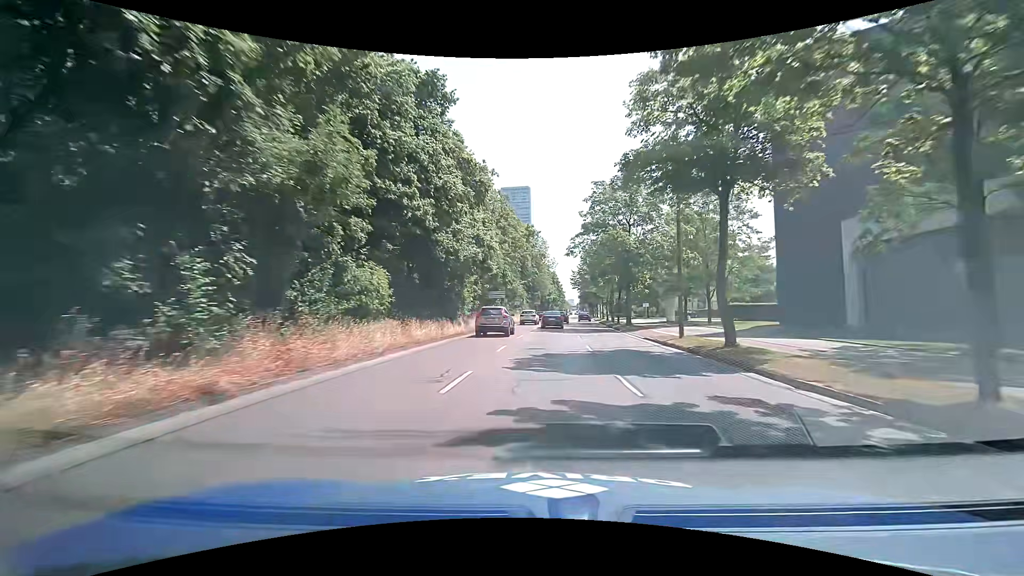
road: primary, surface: asphalt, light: Day
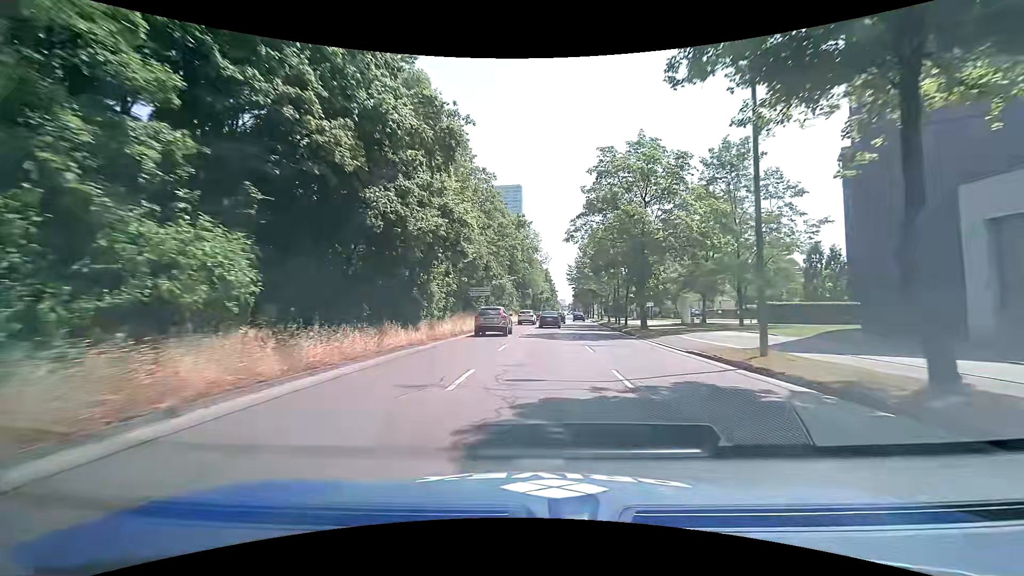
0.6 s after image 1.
(+0.1, +8.5) m; +1°
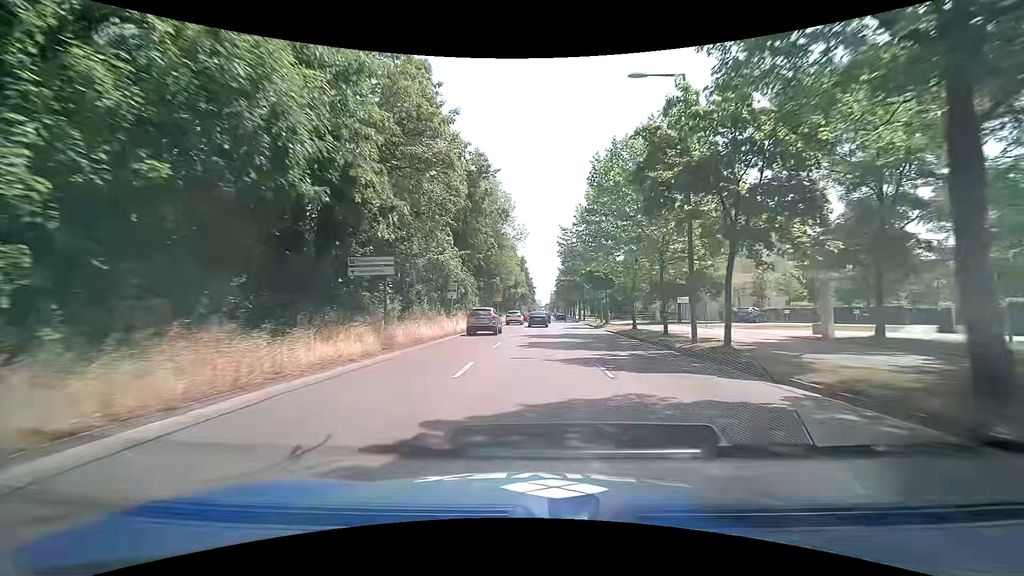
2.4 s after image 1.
(+0.8, +25.4) m; +3°
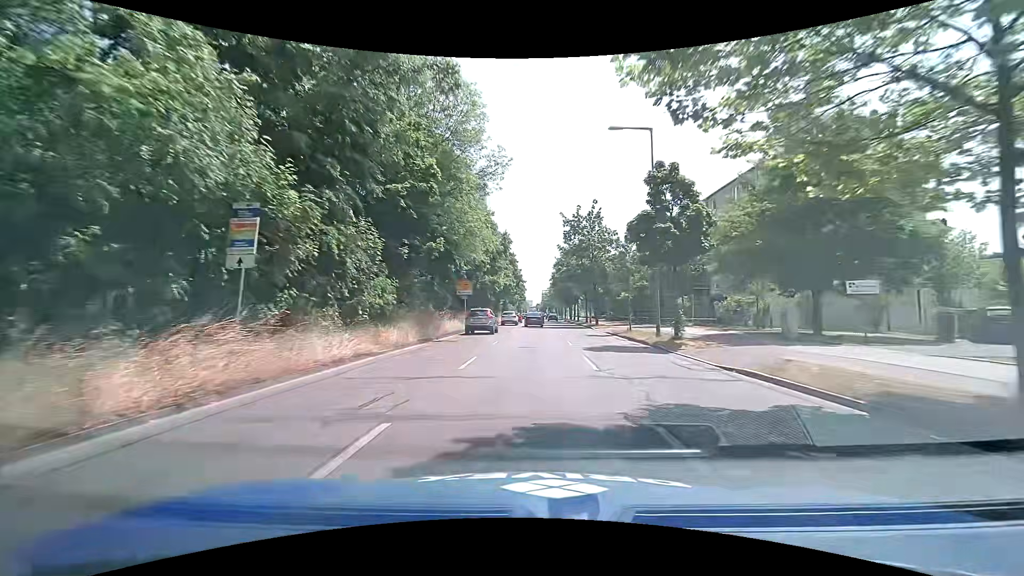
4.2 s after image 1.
(+0.1, +25.2) m; +1°
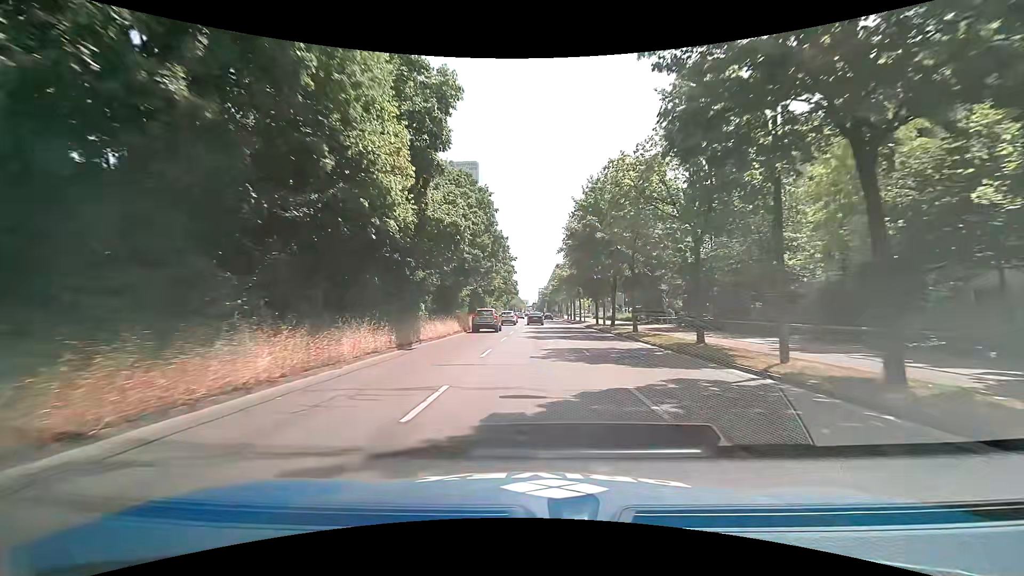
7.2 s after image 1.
(+0.1, +41.7) m; 0°
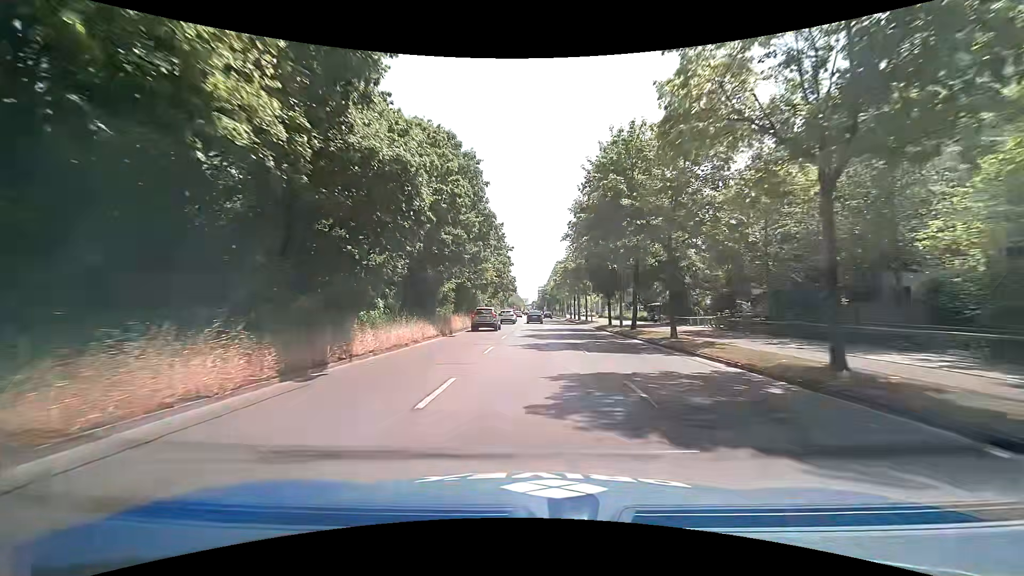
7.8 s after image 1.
(0.0, +8.2) m; 0°
(0, +10) (0, +20) (0, +30) (0, +40) (0, +50) (0, +60) (0, +70) (0, +80) (0, +90) (0, +100) m
